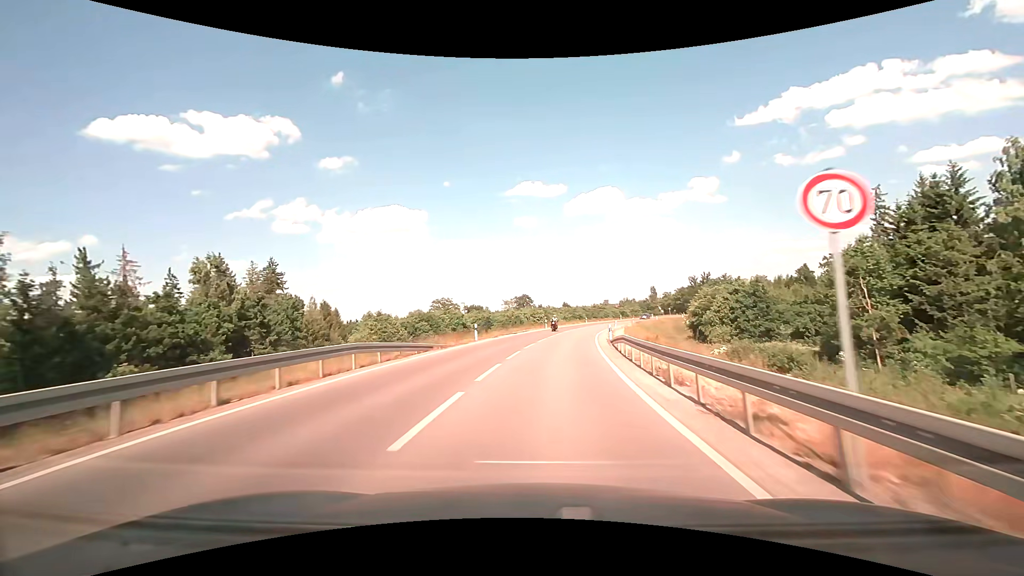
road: tertiary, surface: asphalt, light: Day
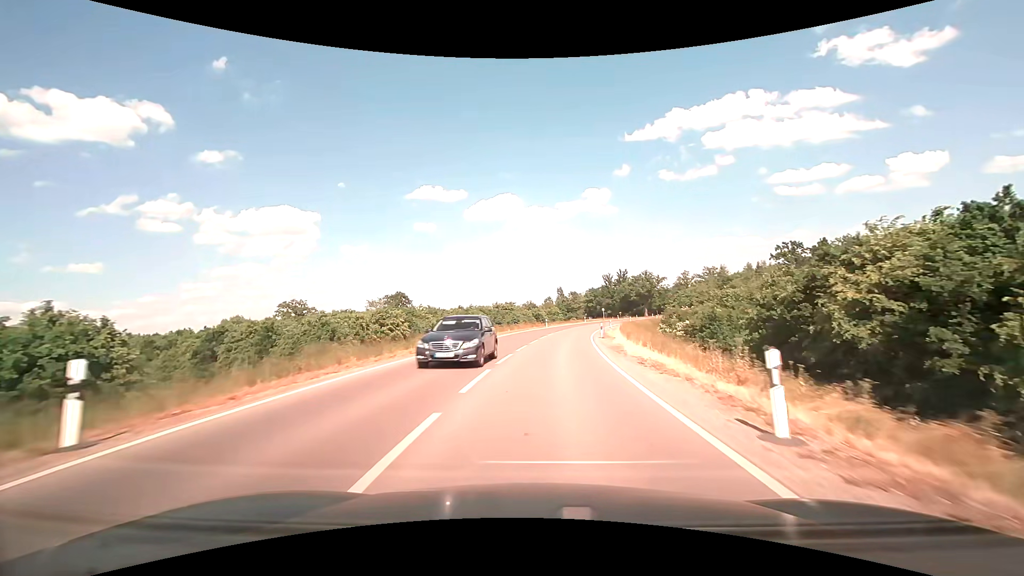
(+5.3, +55.7) m; +11°
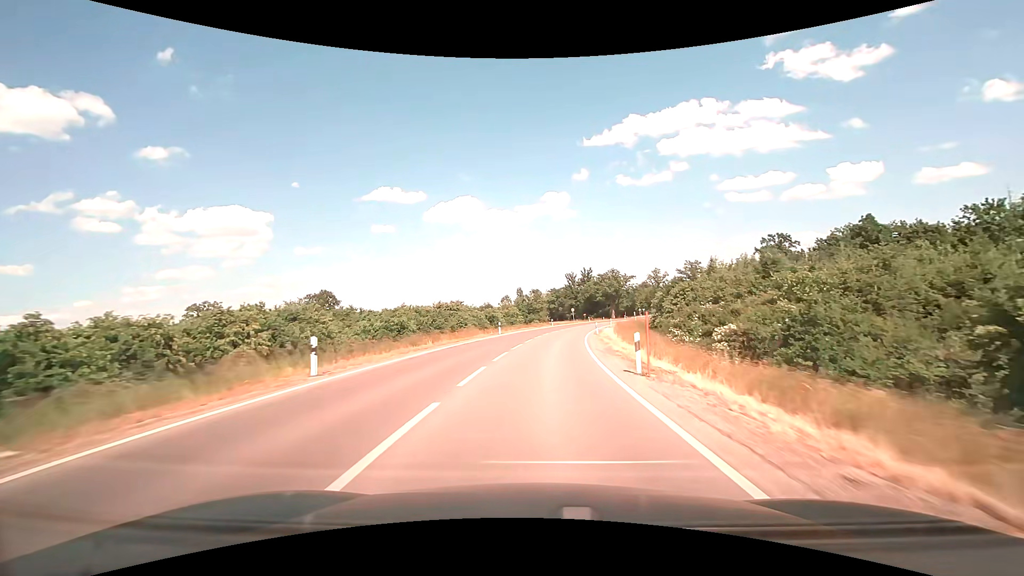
(+1.0, +22.8) m; +5°
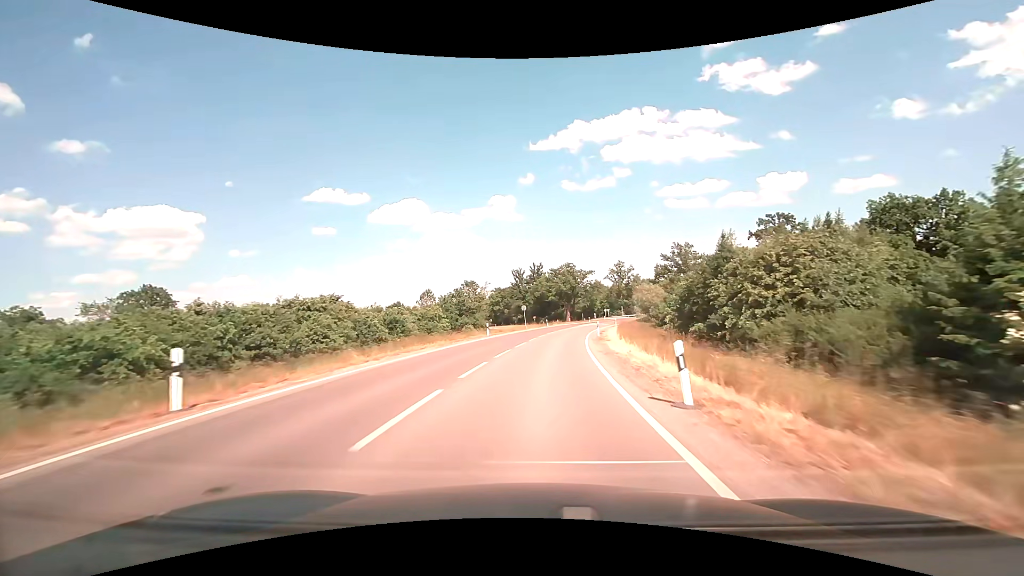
(+1.9, +34.7) m; +6°
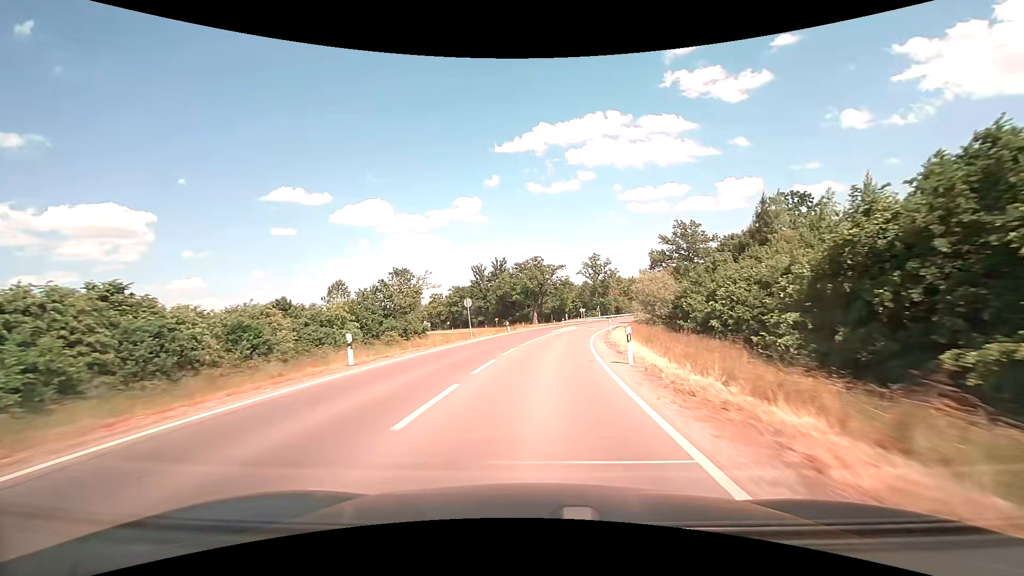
(+0.8, +23.1) m; +4°
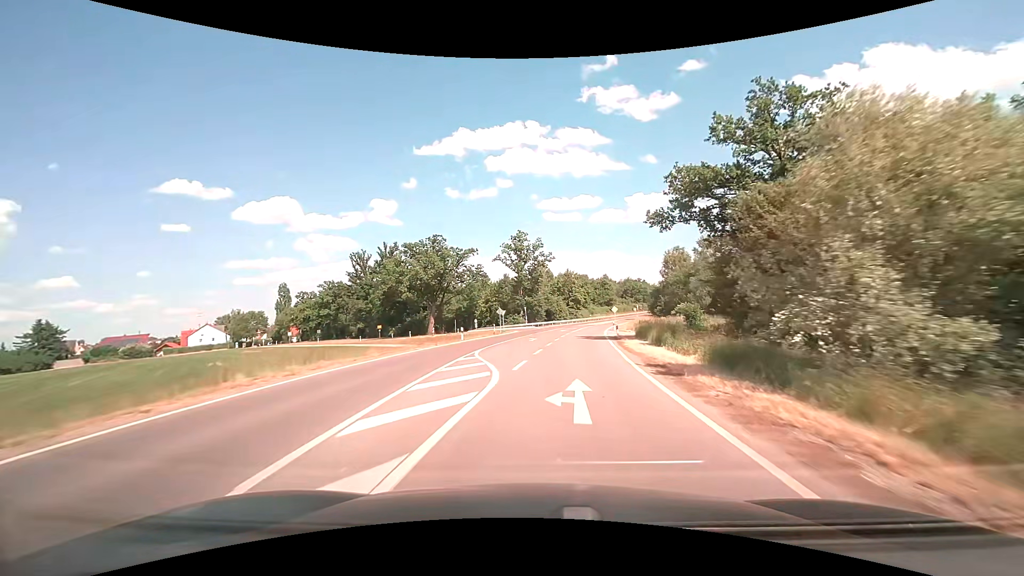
(+3.4, +44.5) m; +9°
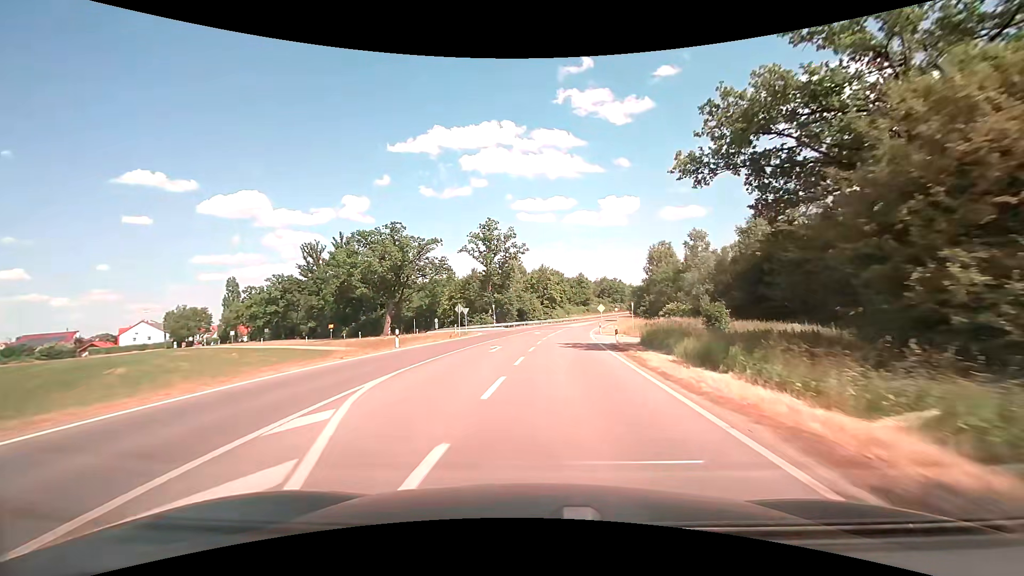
(+0.3, +11.1) m; +3°
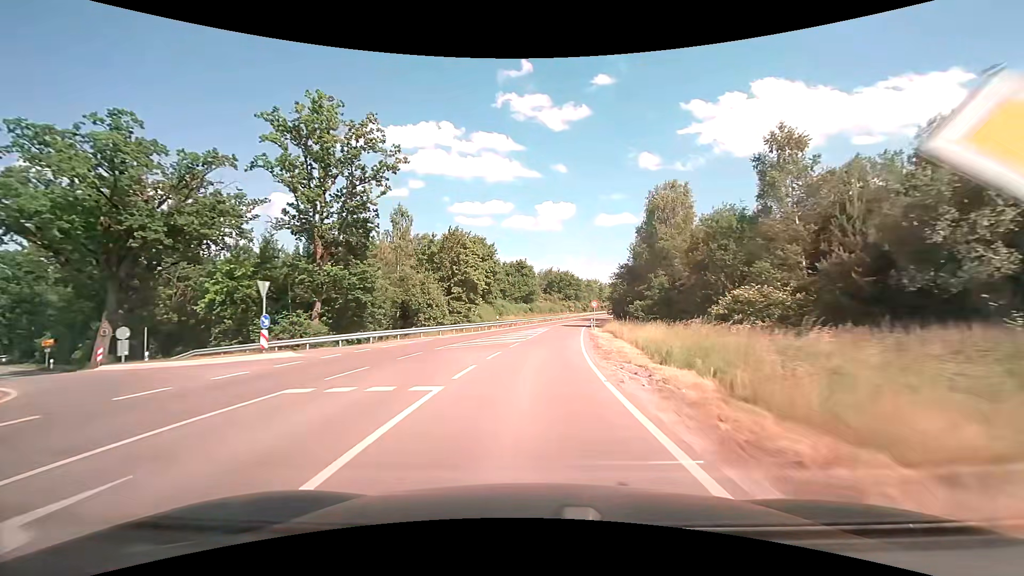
(+3.5, +44.9) m; +7°
(0, +10) (0, +20) (+1, +30) (+2, +40) (+3, +50) (+4, +60) (+6, +70) (+8, +79) (+11, +89) (+14, +99) m
